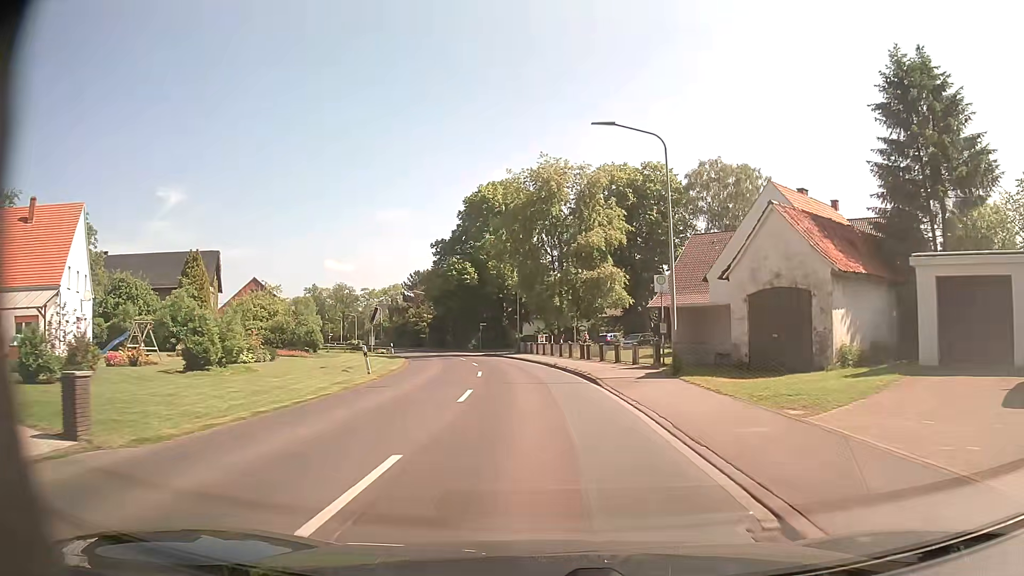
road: secondary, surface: asphalt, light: Day
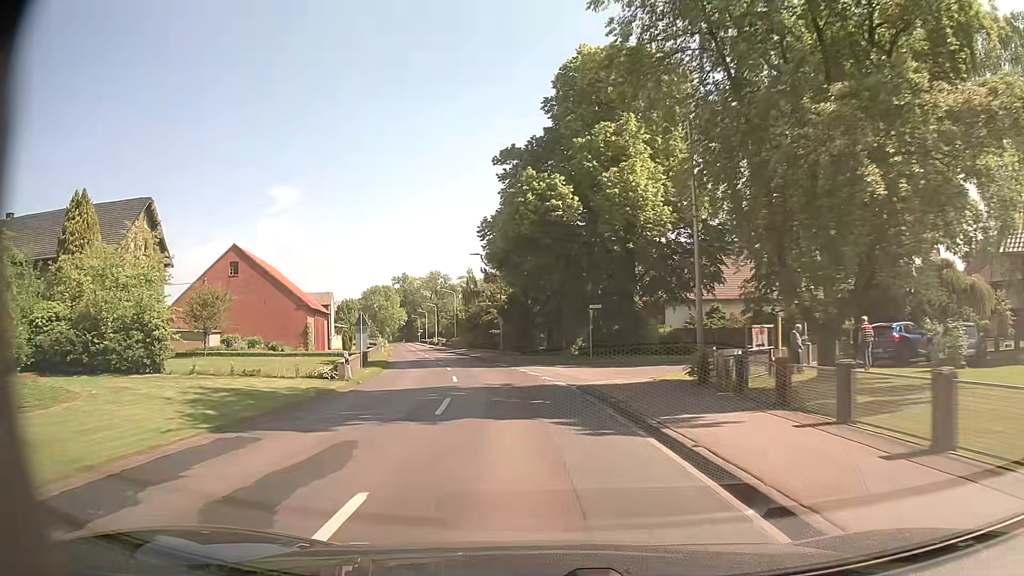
(-2.9, +37.9) m; -11°
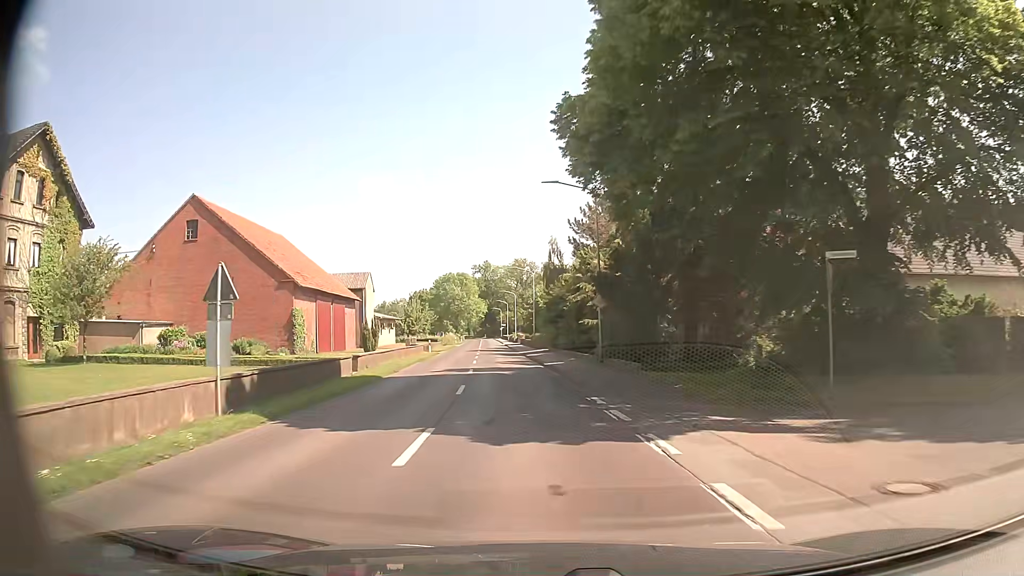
(-1.7, +22.9) m; -8°
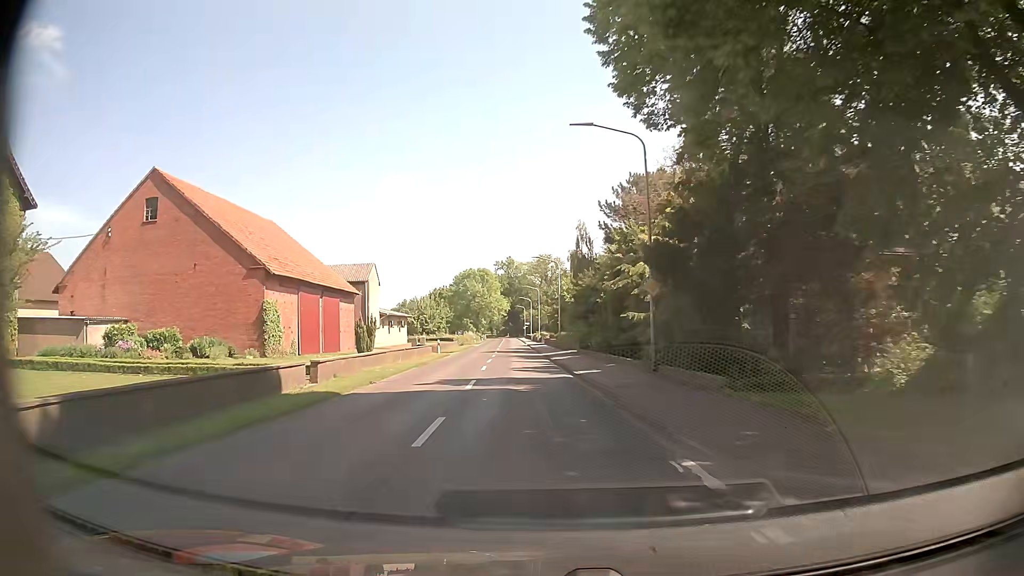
(-0.1, +7.8) m; -2°
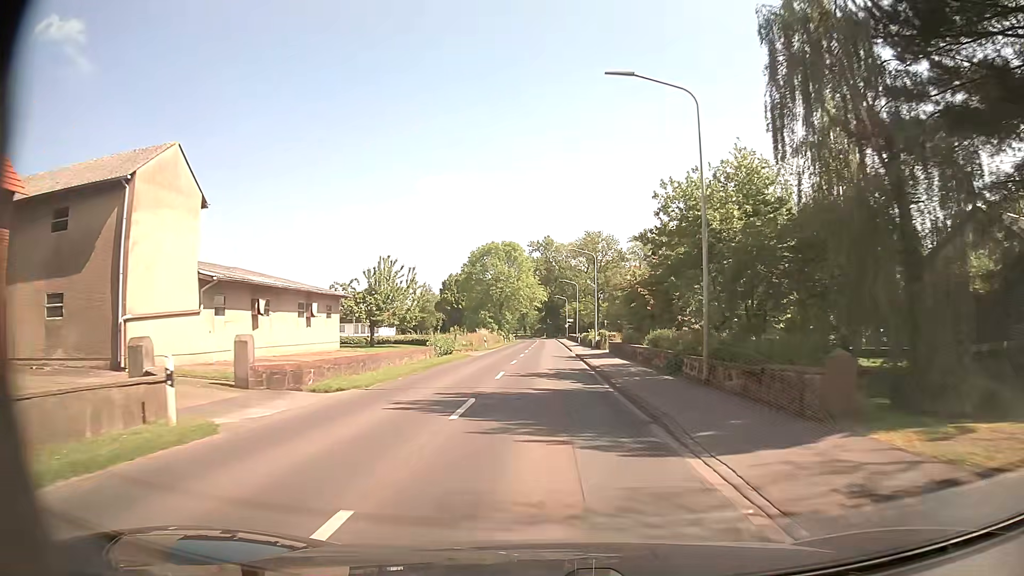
(-1.7, +40.4) m; -4°
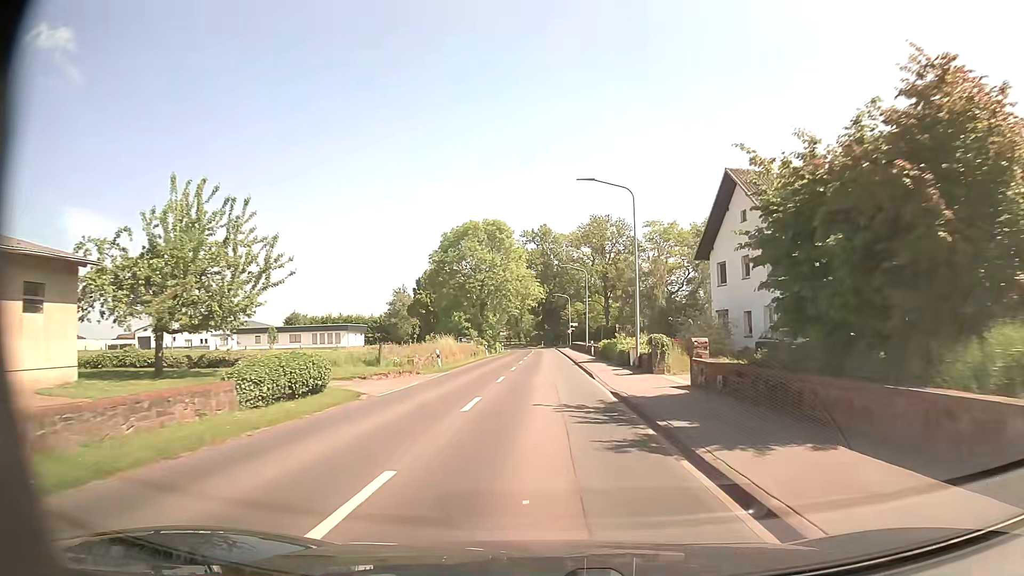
(+0.1, +25.2) m; 0°
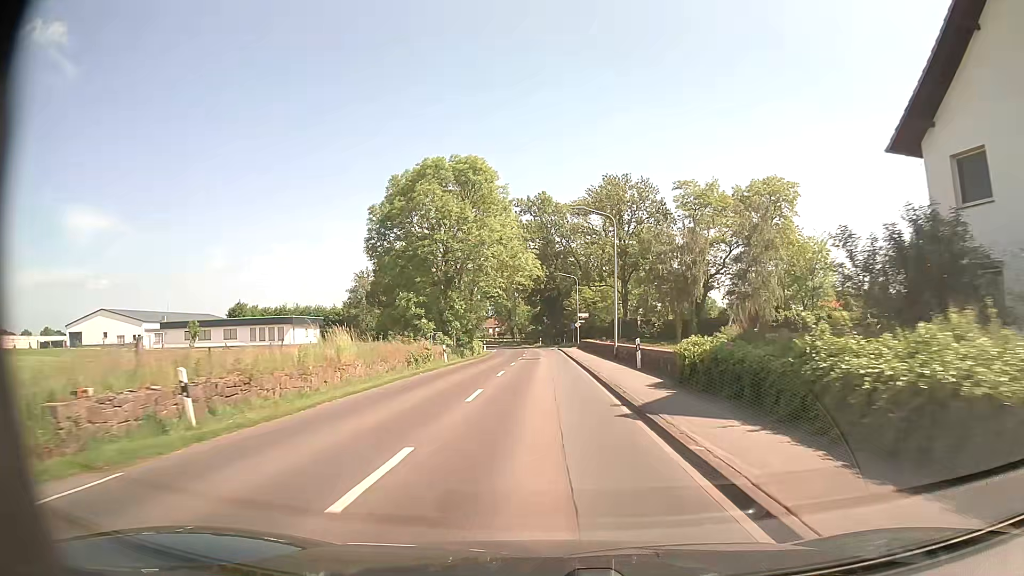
(0.0, +25.6) m; 0°
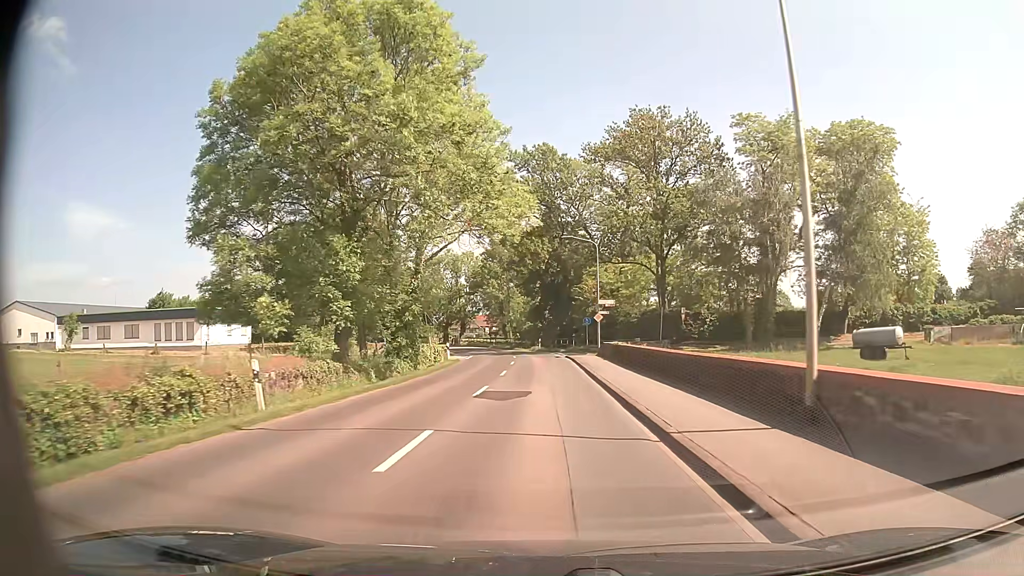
(-0.1, +25.5) m; 0°
(0, +10) (0, +20) (0, +30) (0, +40) (-1, +50) (-3, +60) (-5, +70) (-7, +79) (-10, +89) (-14, +98) m
